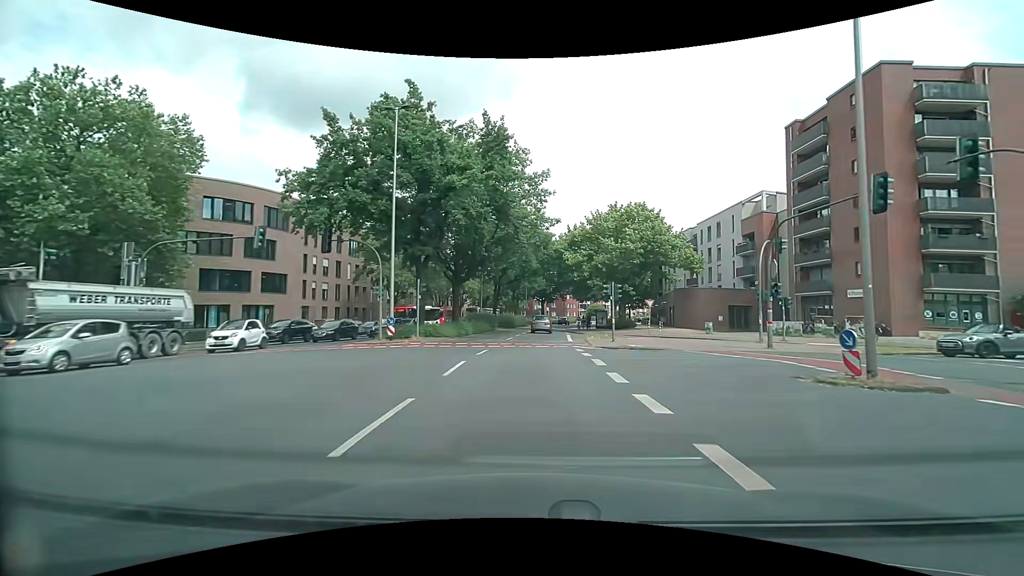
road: primary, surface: asphalt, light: Day
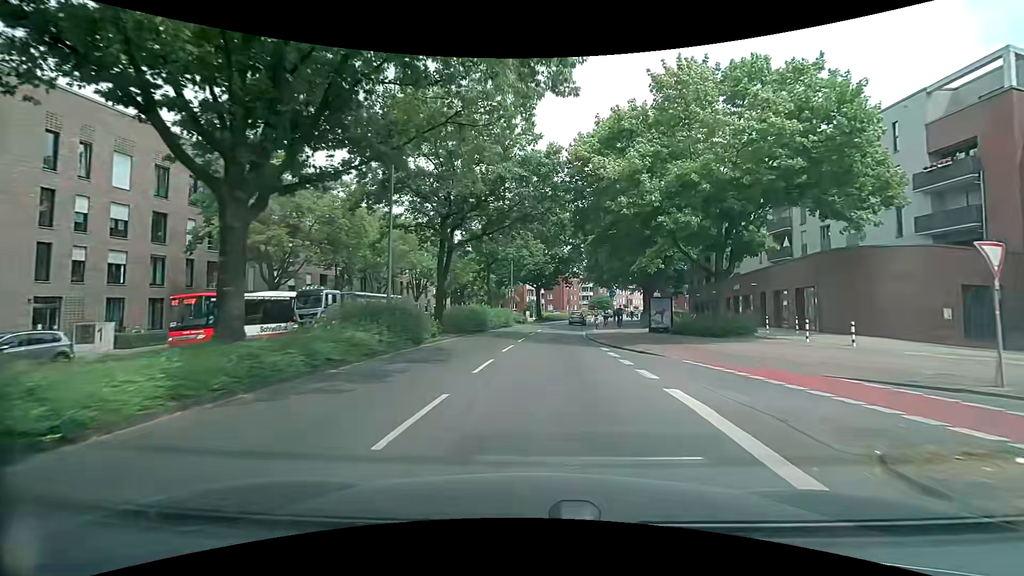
(+0.5, +30.9) m; +2°
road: secondary
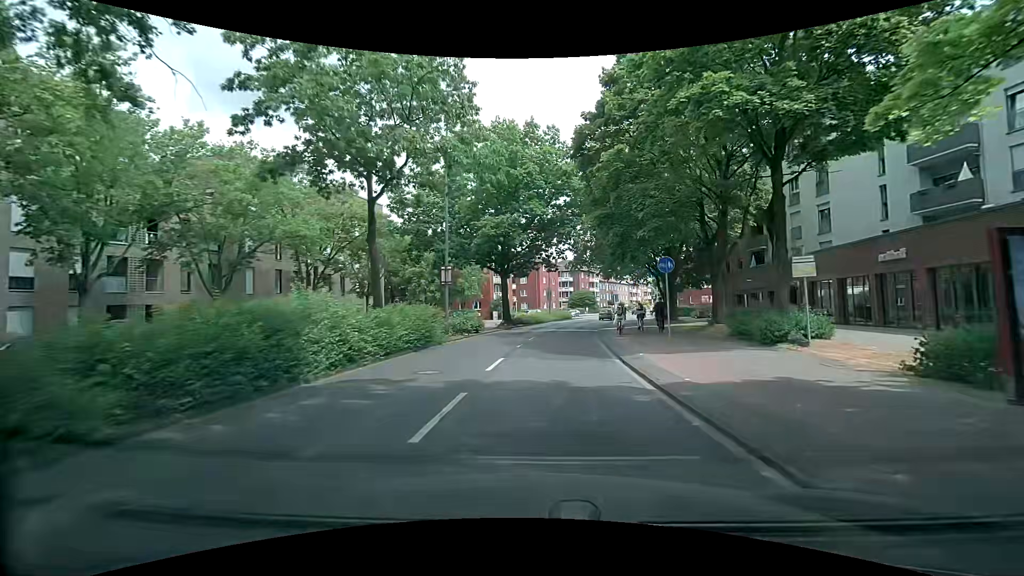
(+0.5, +24.1) m; +3°
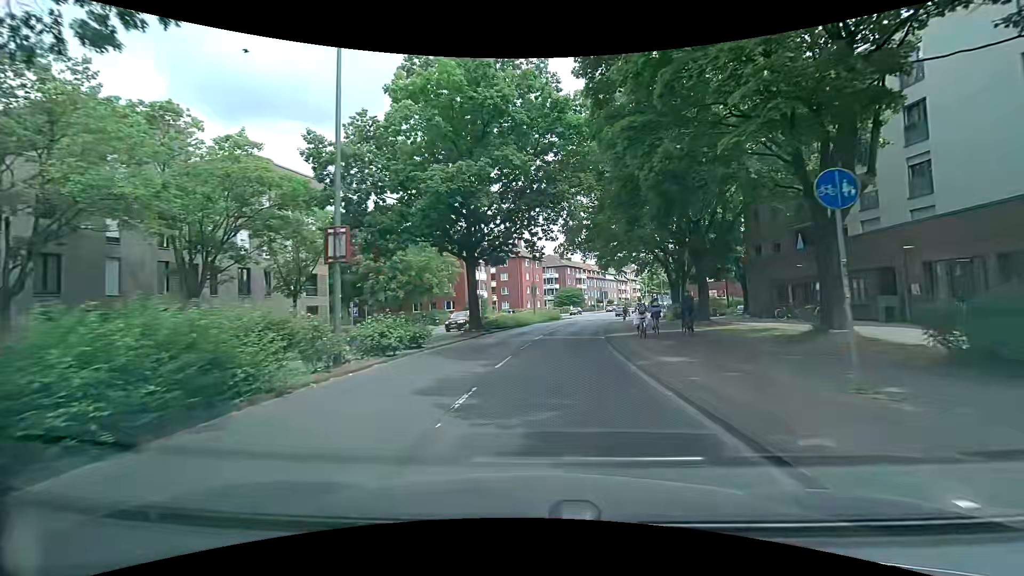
(+0.1, +11.4) m; +2°
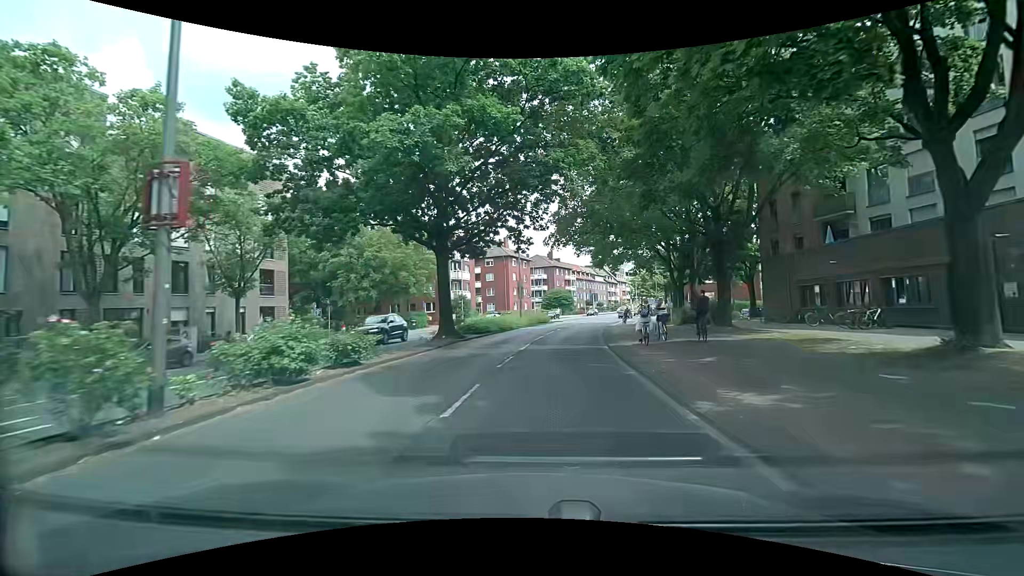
(0.0, +5.3) m; +3°
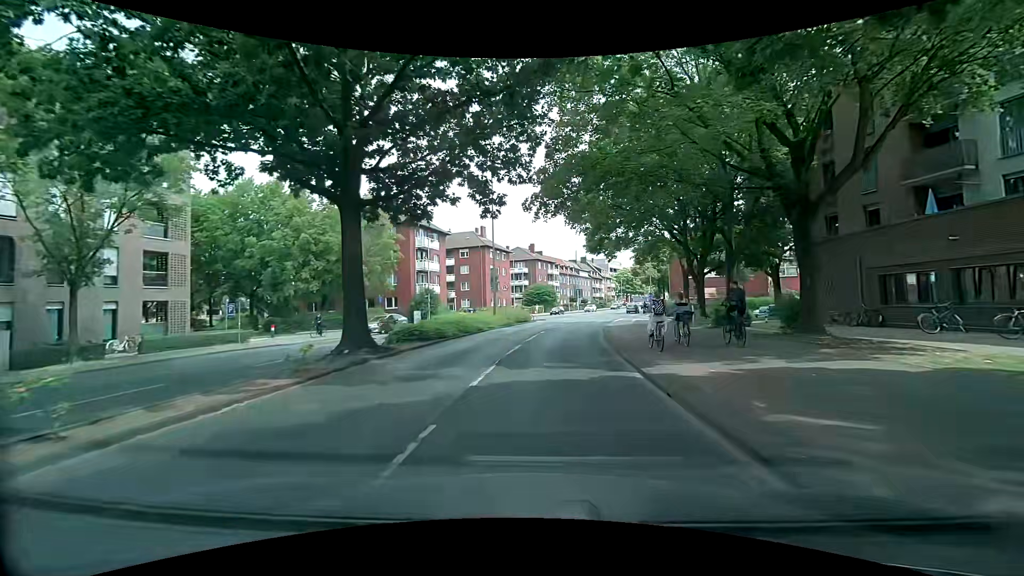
(-0.1, +9.5) m; +1°
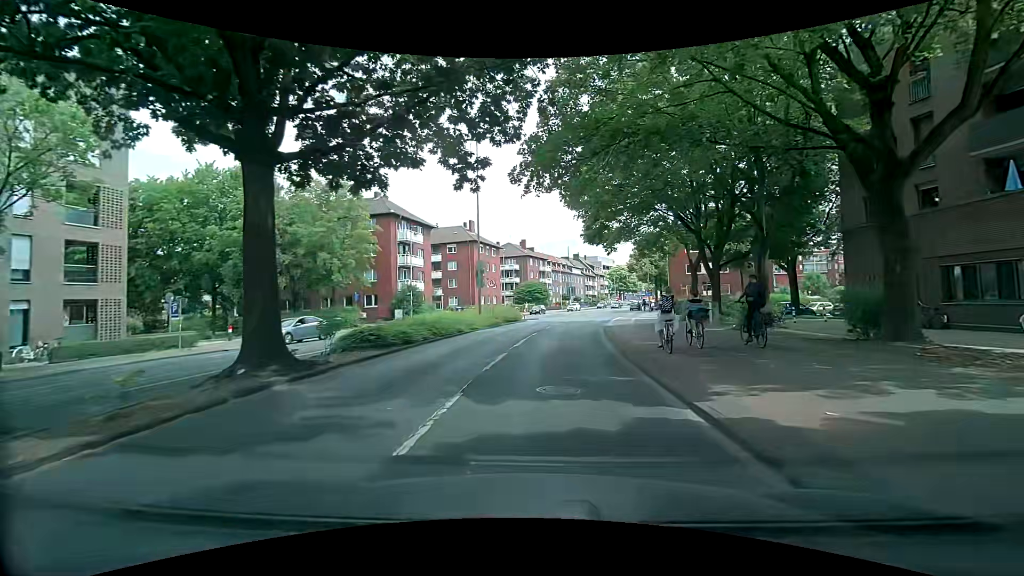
(0.0, +4.2) m; +1°
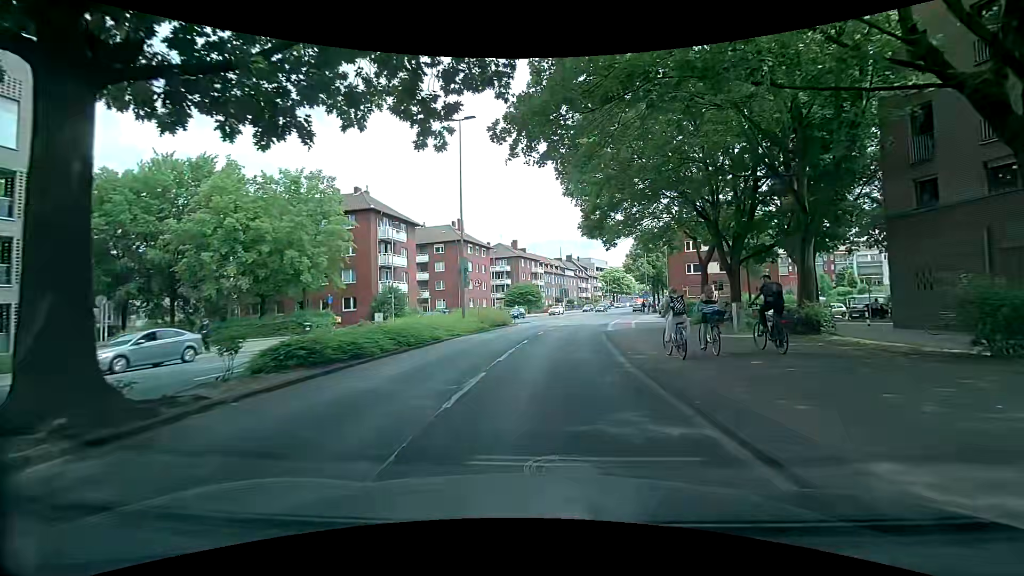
(0.0, +3.8) m; +2°
